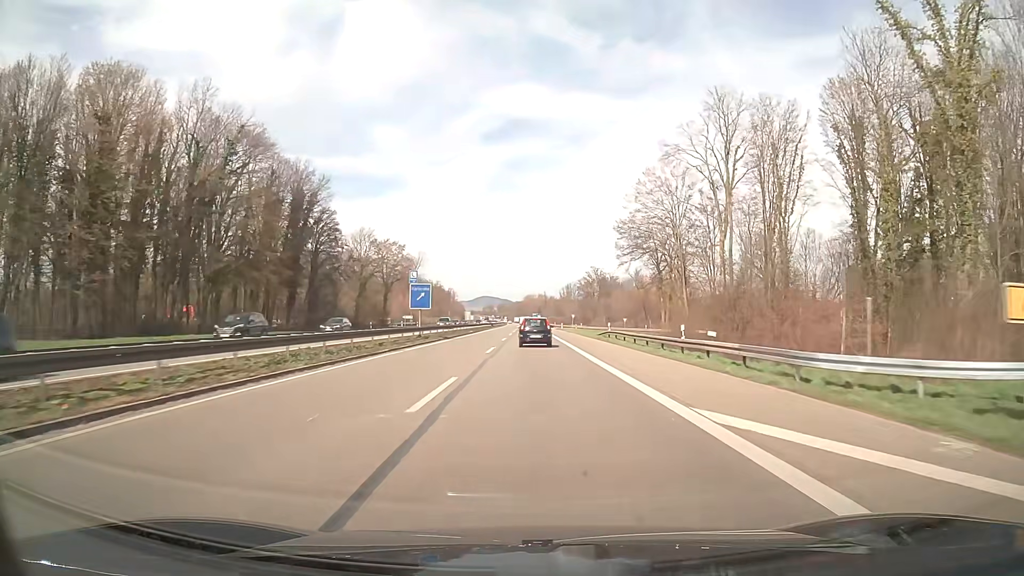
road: trunk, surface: asphalt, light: Day
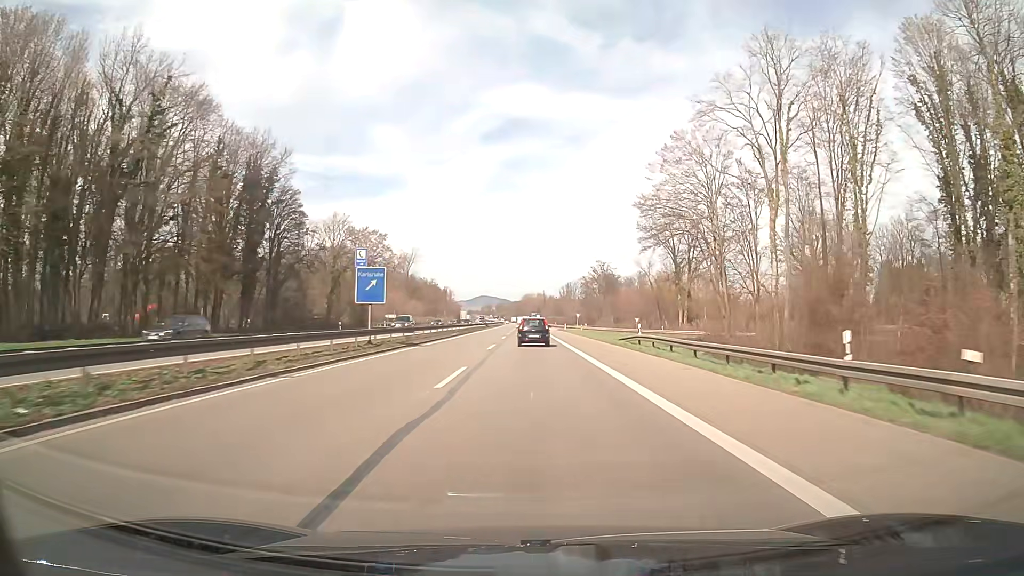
(0.0, +14.7) m; 0°
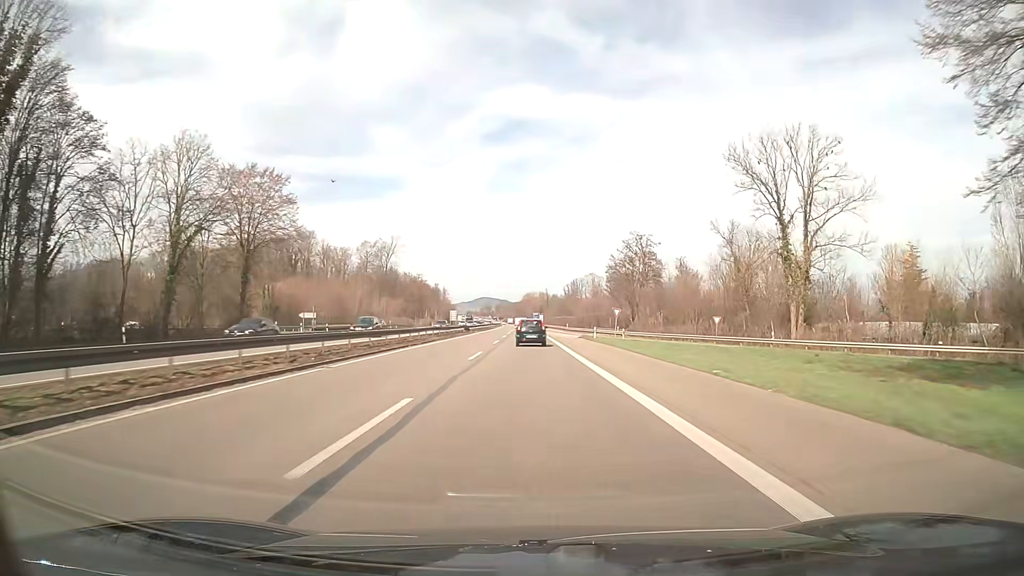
(0.0, +44.5) m; 0°
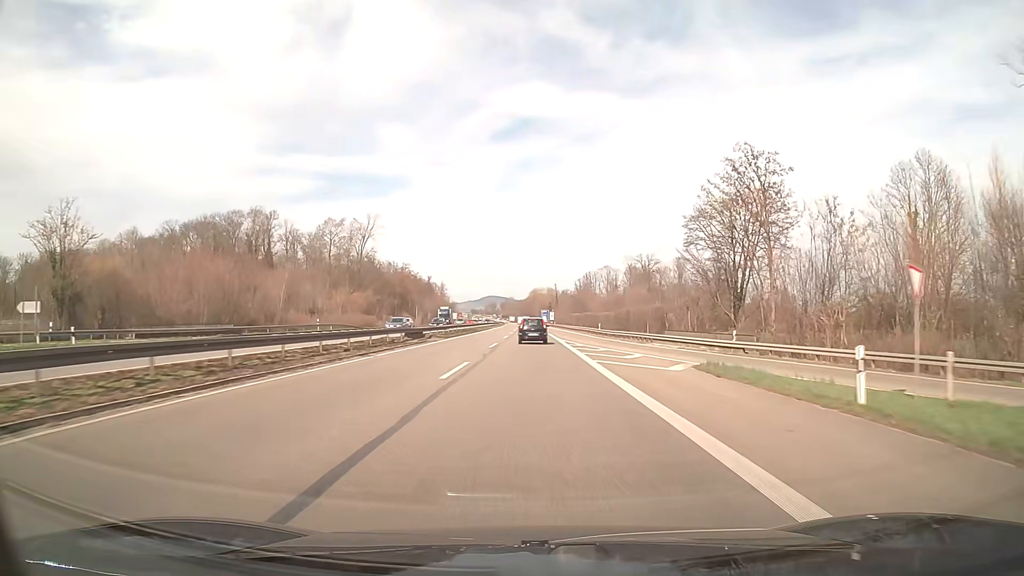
(-0.4, +45.1) m; -1°
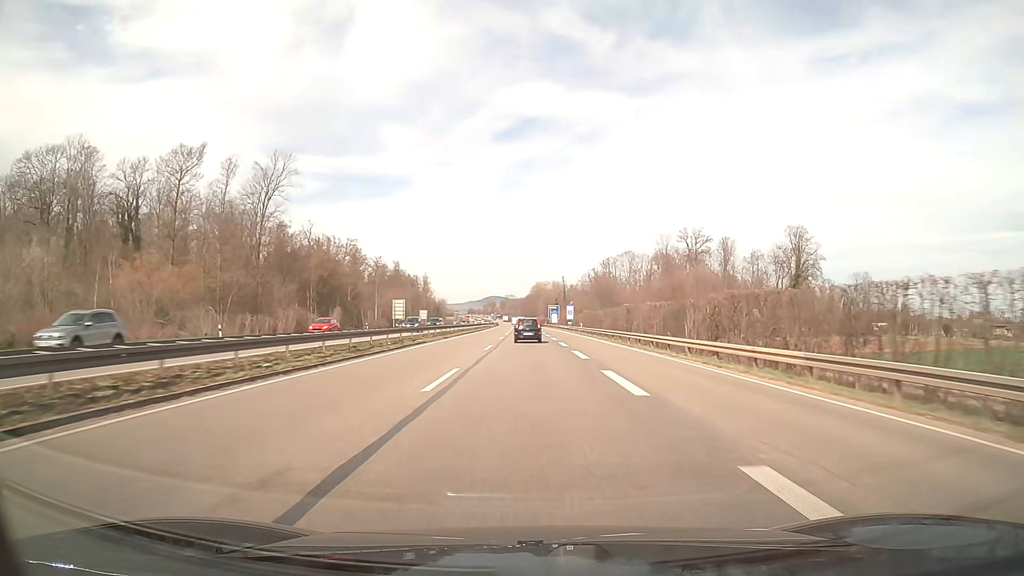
(-0.2, +76.2) m; 0°
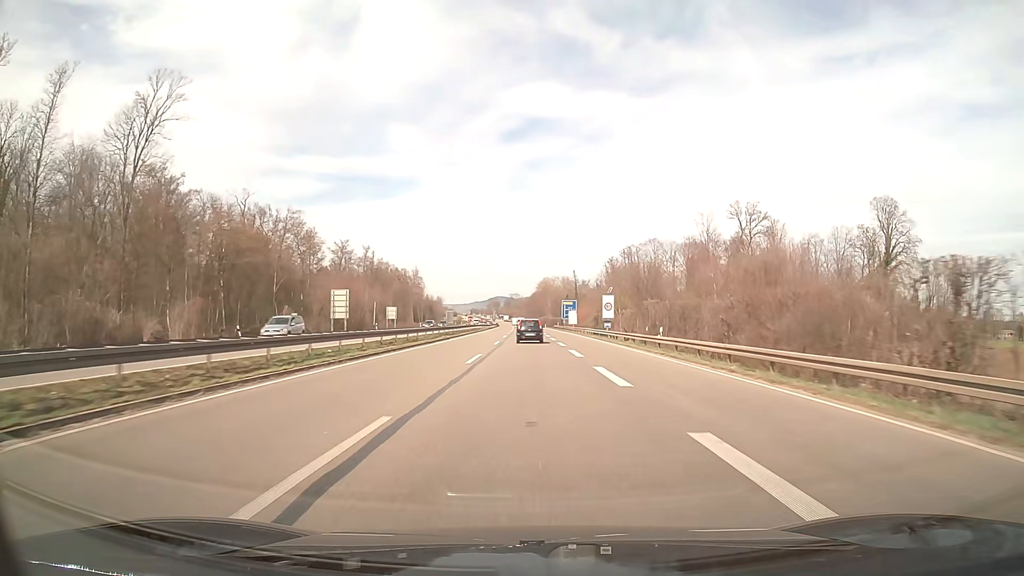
(-0.1, +46.0) m; 0°
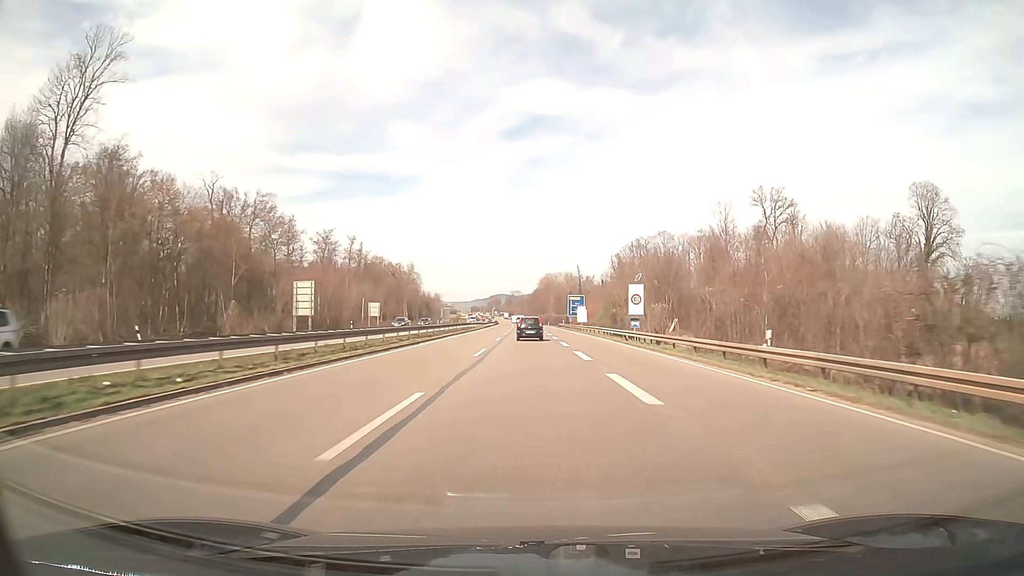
(0.0, +15.4) m; 0°
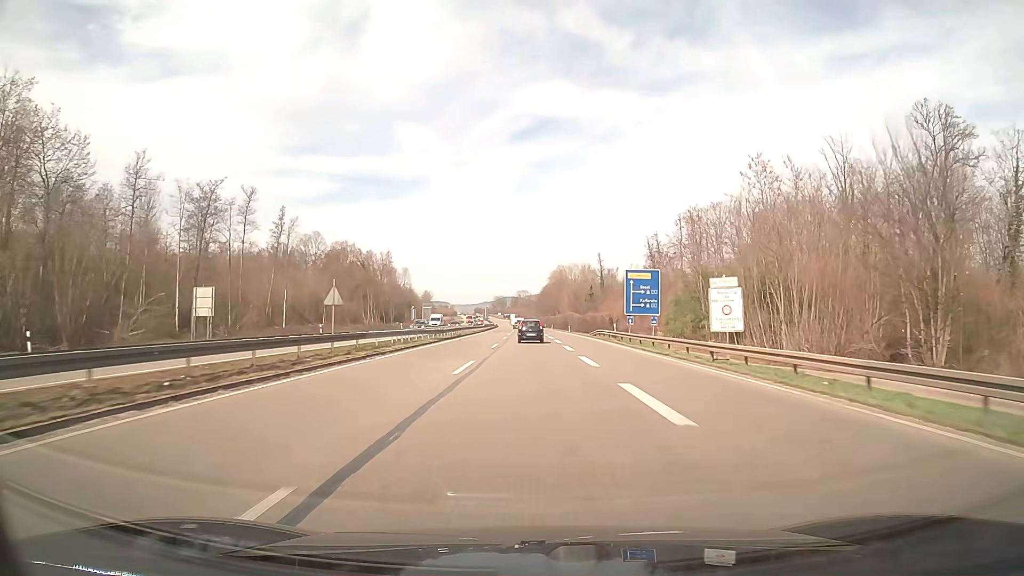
(-0.4, +62.0) m; -1°
(0, +10) (0, +20) (0, +30) (0, +40) (0, +50) (0, +60) (0, +70) (0, +80) (-1, +90) (-1, +100) m
